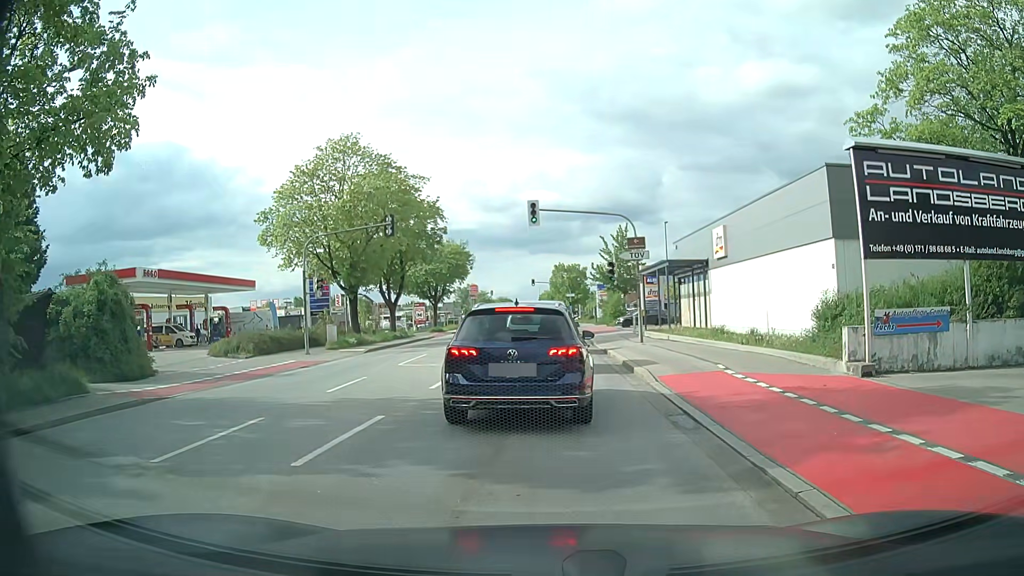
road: secondary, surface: asphalt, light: Day
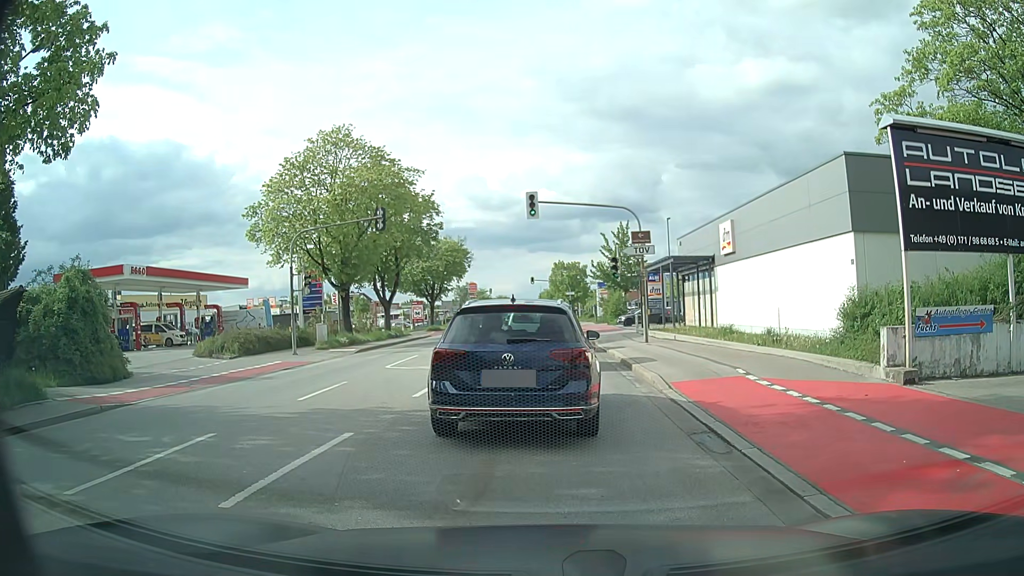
(0.0, +1.5) m; 0°
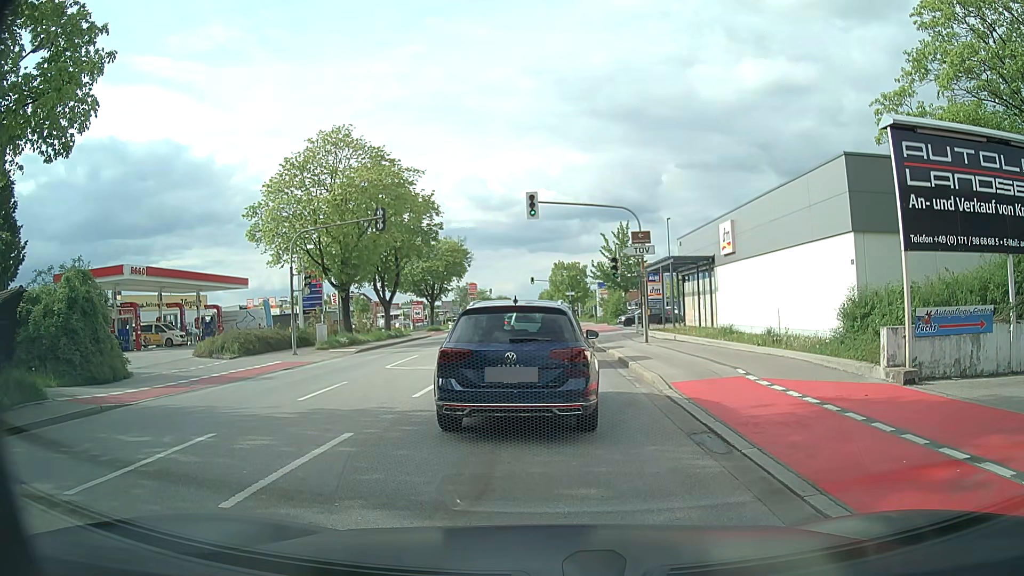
(0.0, 0.0) m; 0°
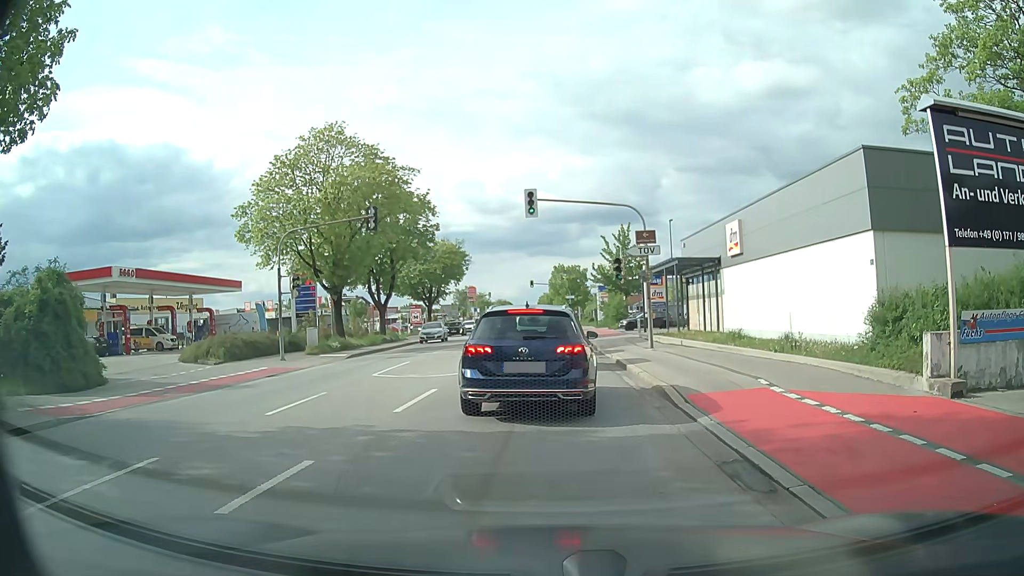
(0.0, +1.4) m; 0°
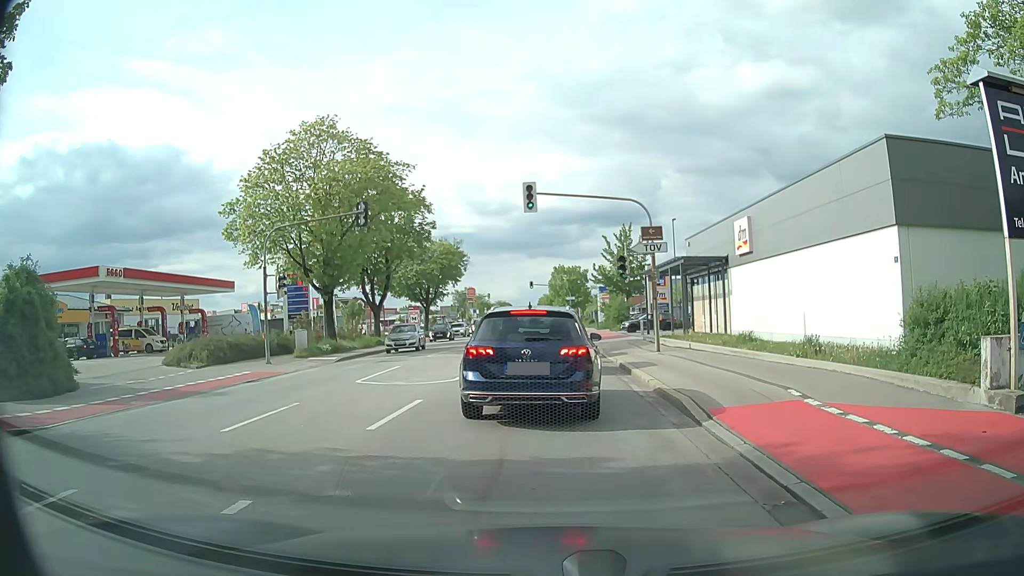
(0.0, +1.5) m; 0°
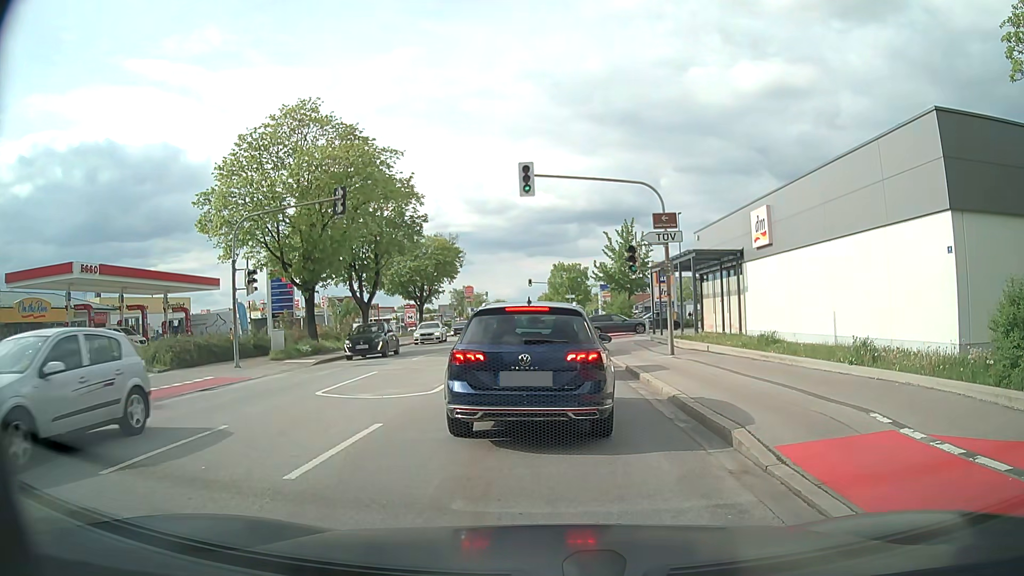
(-0.1, +2.7) m; -2°
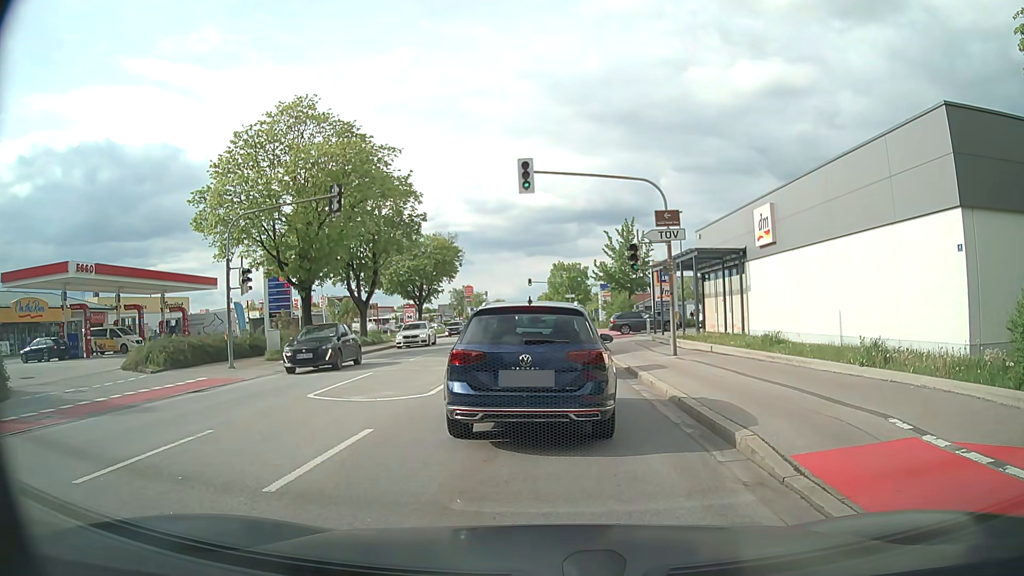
(0.0, +0.5) m; 0°
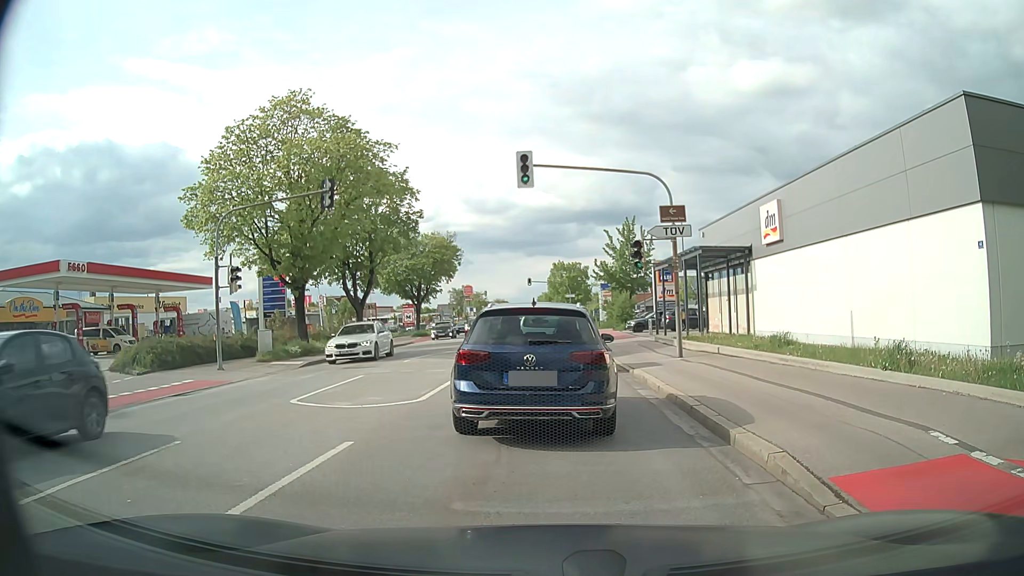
(0.0, +0.9) m; 0°
